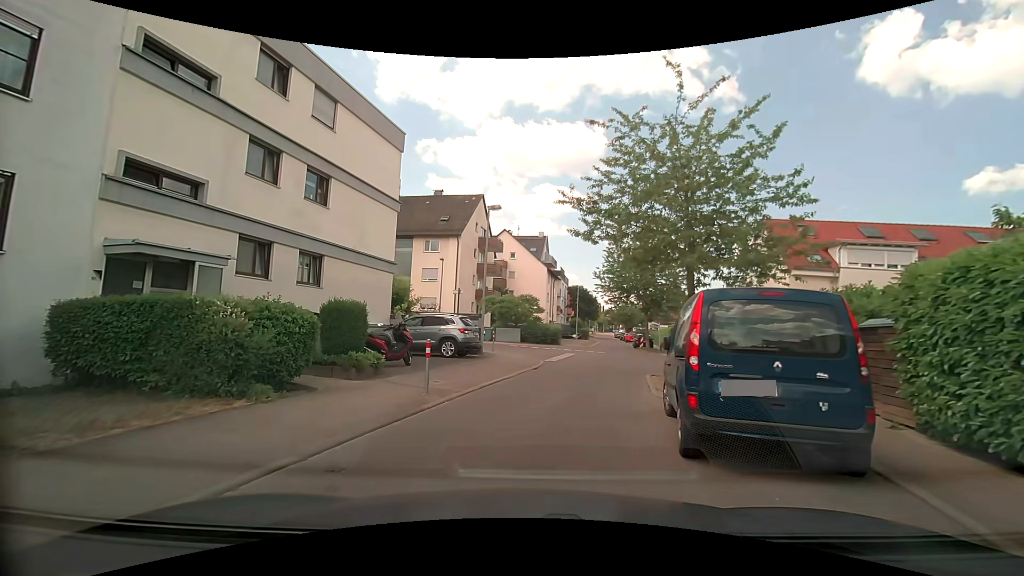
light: Day
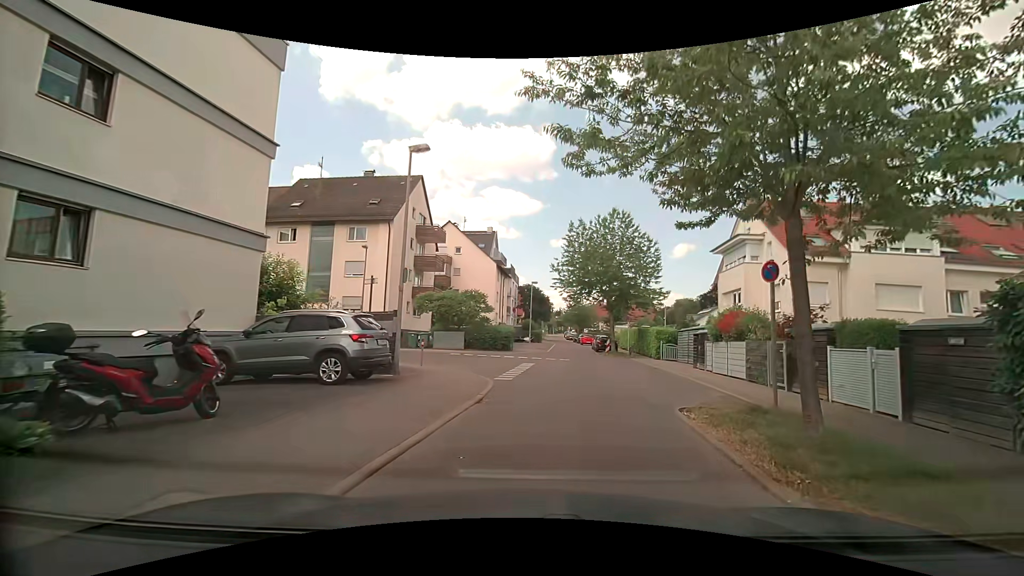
(-0.2, +7.3) m; +4°
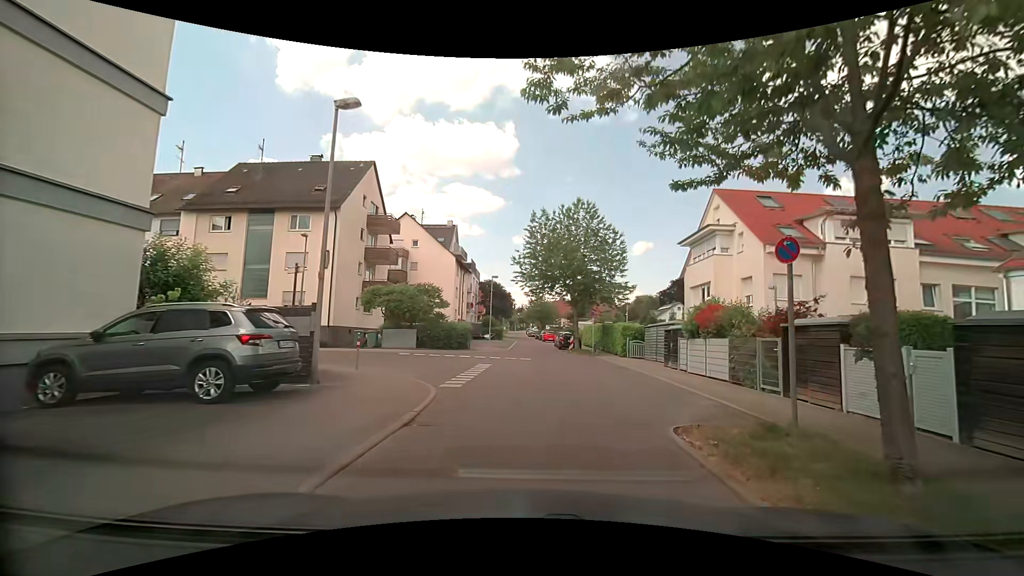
(0.0, +2.5) m; +3°
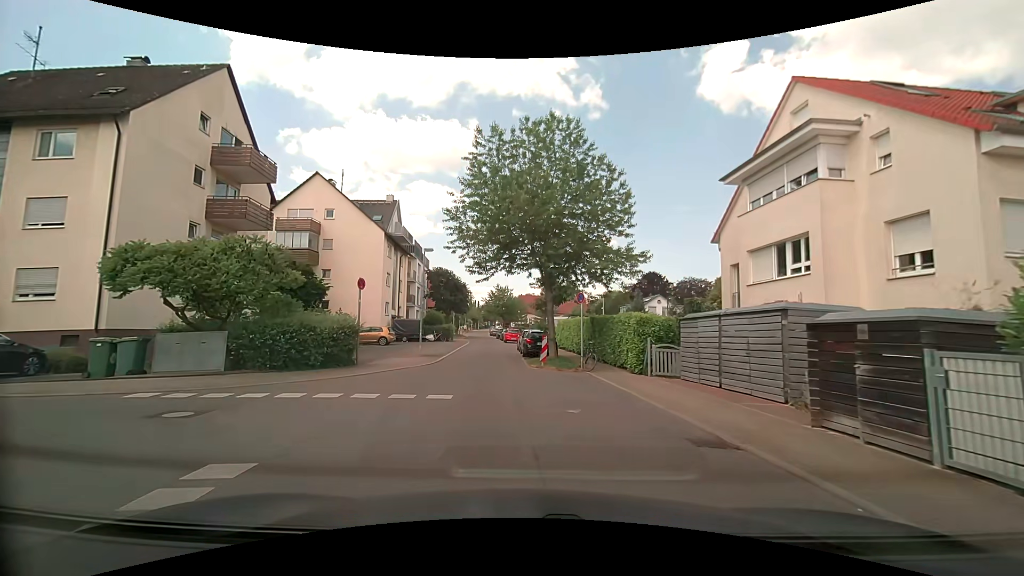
(+1.1, +14.5) m; +5°
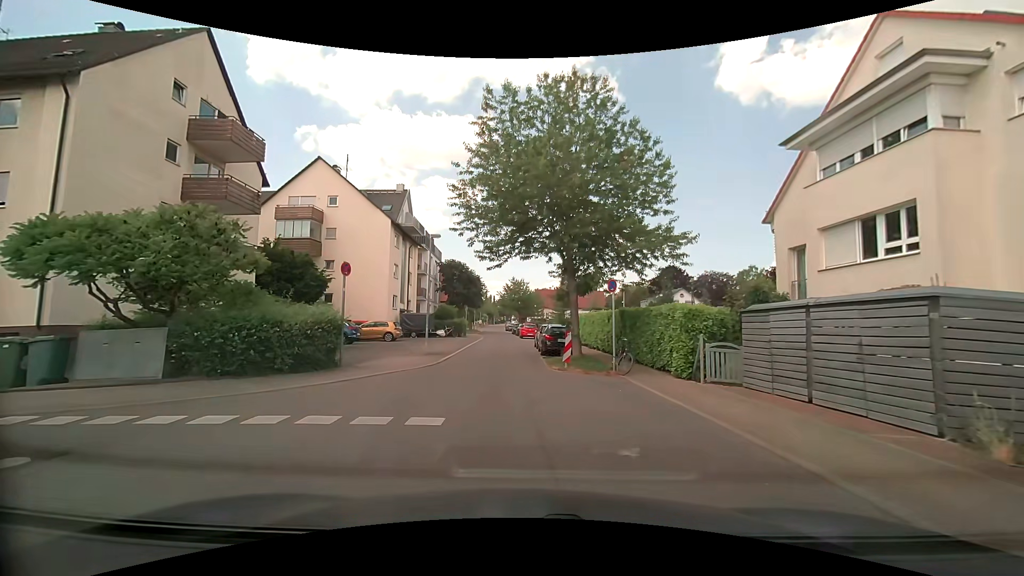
(0.0, +3.2) m; -2°
(0, +10) (-1, +20) (-1, +30) (0, +40) (-2, +50) (-4, +59) (-4, +69) (-5, +79) (-5, +89) (-6, +99) m
